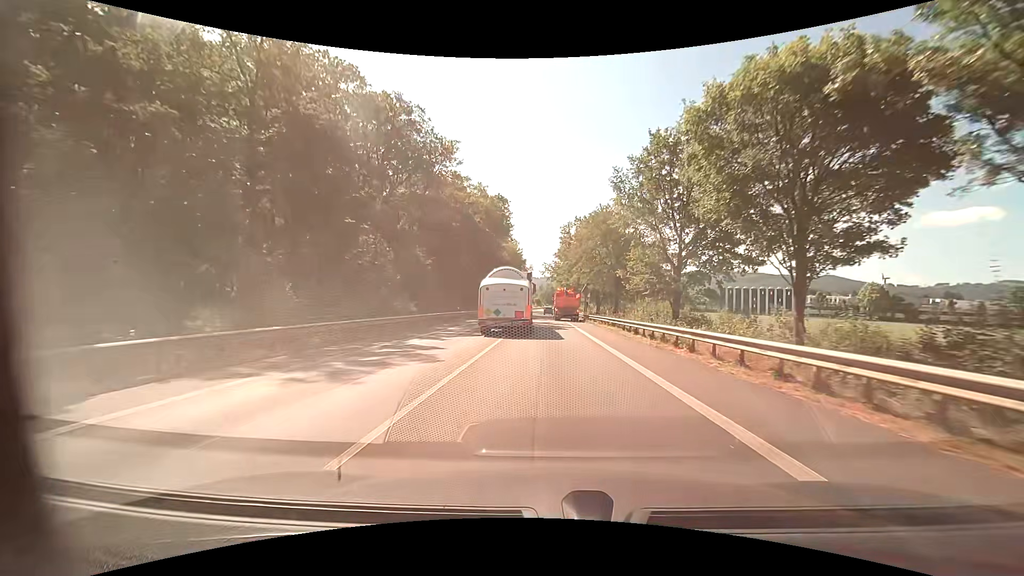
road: primary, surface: asphalt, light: Day
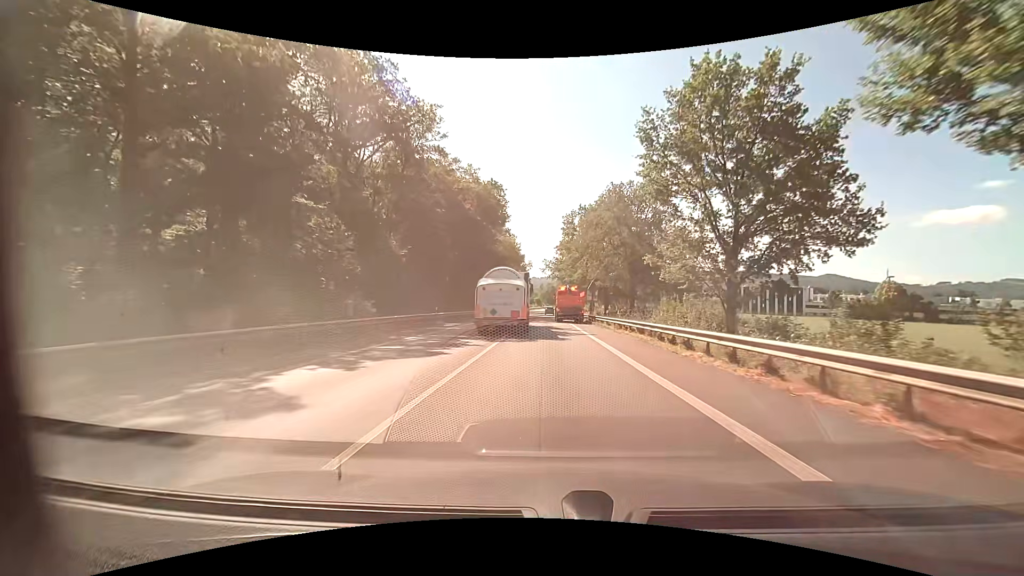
(0.0, +9.4) m; -1°
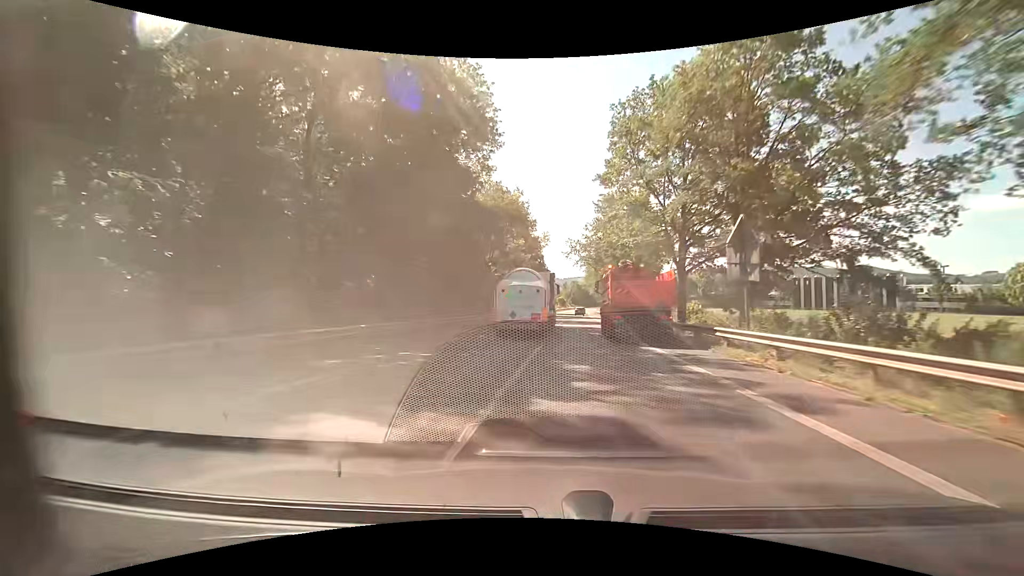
(-0.3, +40.3) m; -3°
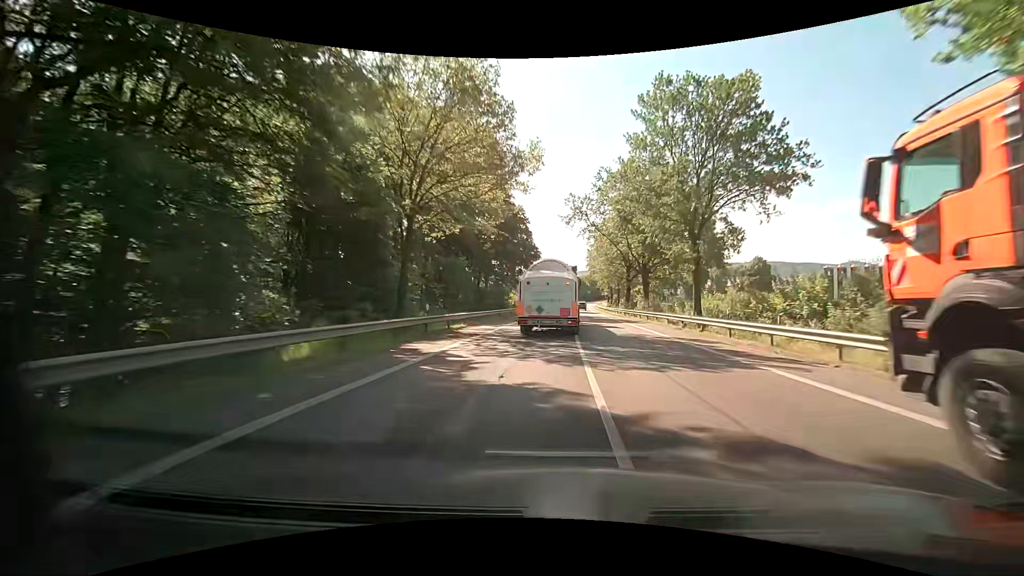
(+0.1, +32.4) m; +1°
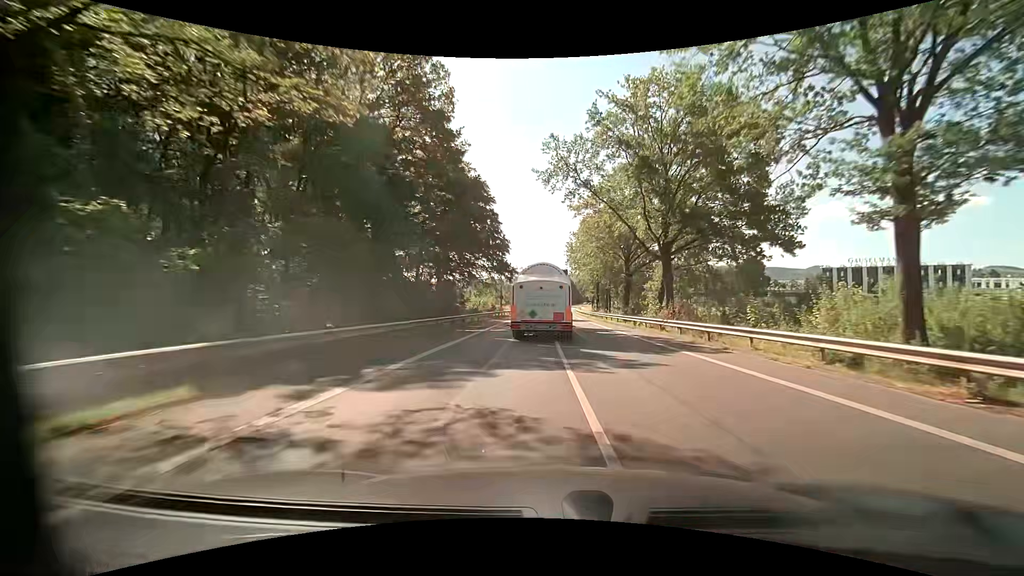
(+0.7, +20.6) m; +3°
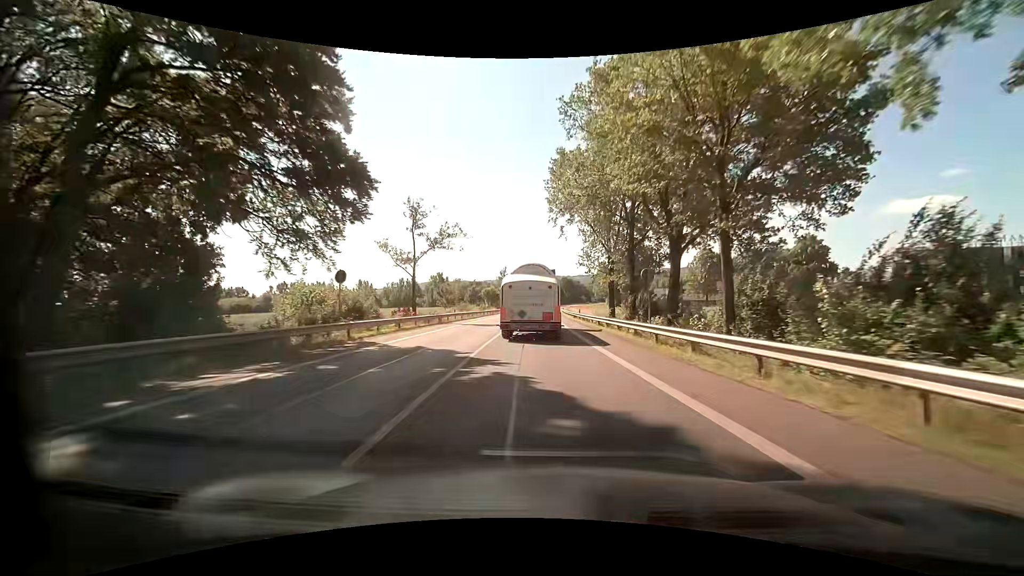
(+1.9, +50.8) m; +2°
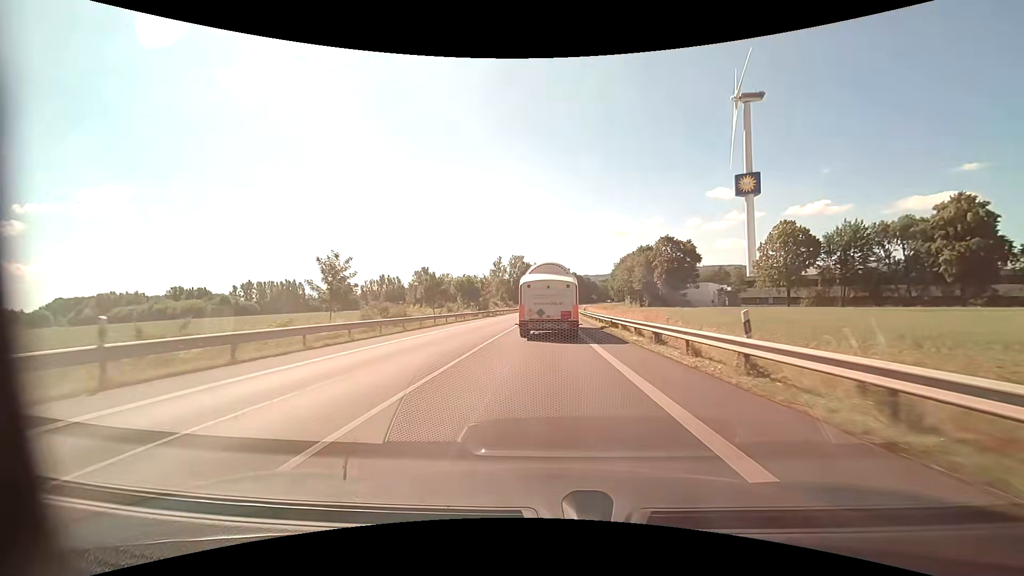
(-0.2, +40.3) m; 0°
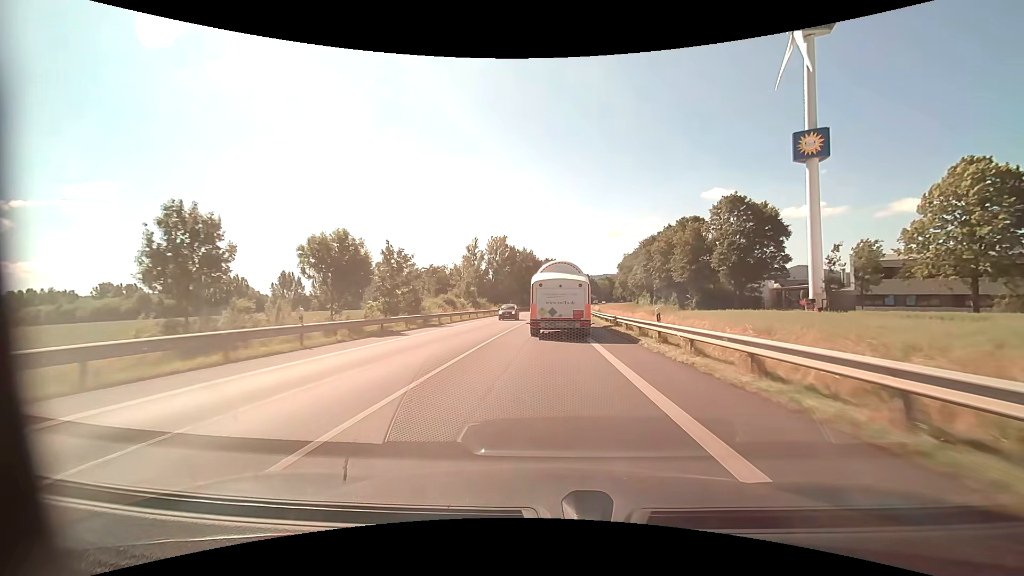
(+0.3, +40.5) m; +1°
(0, +10) (0, +20) (0, +30) (0, +40) (+1, +50) (+1, +60) (+2, +70) (+2, +80) (+3, +90) (+4, +100) m
